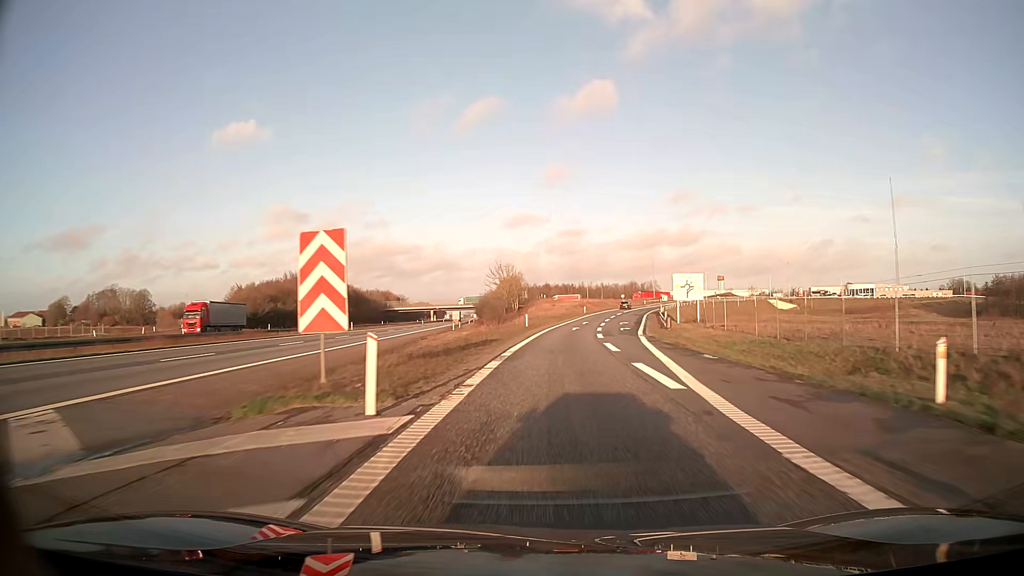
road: motorway_link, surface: asphalt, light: Day
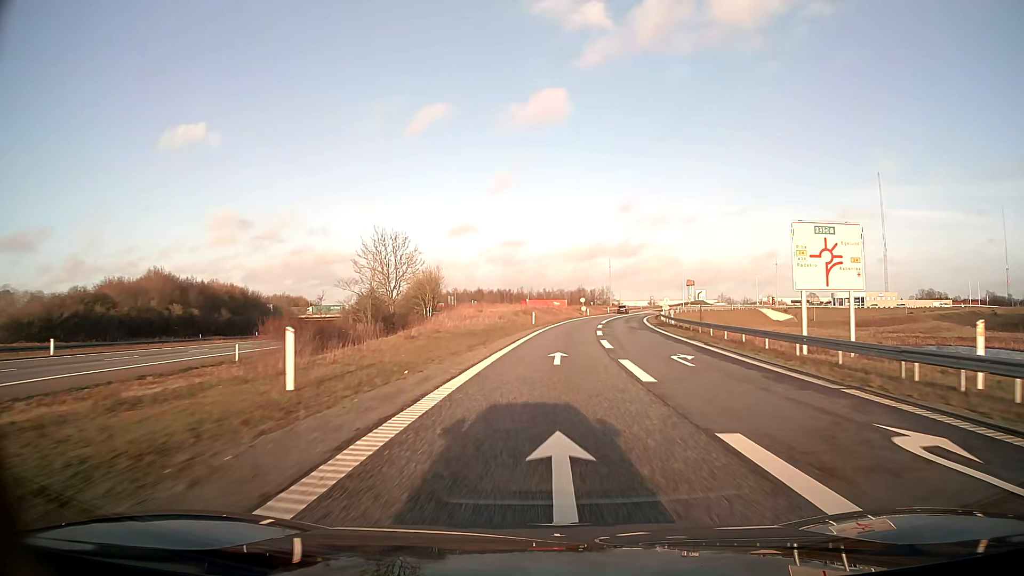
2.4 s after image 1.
(+2.2, +48.0) m; +6°
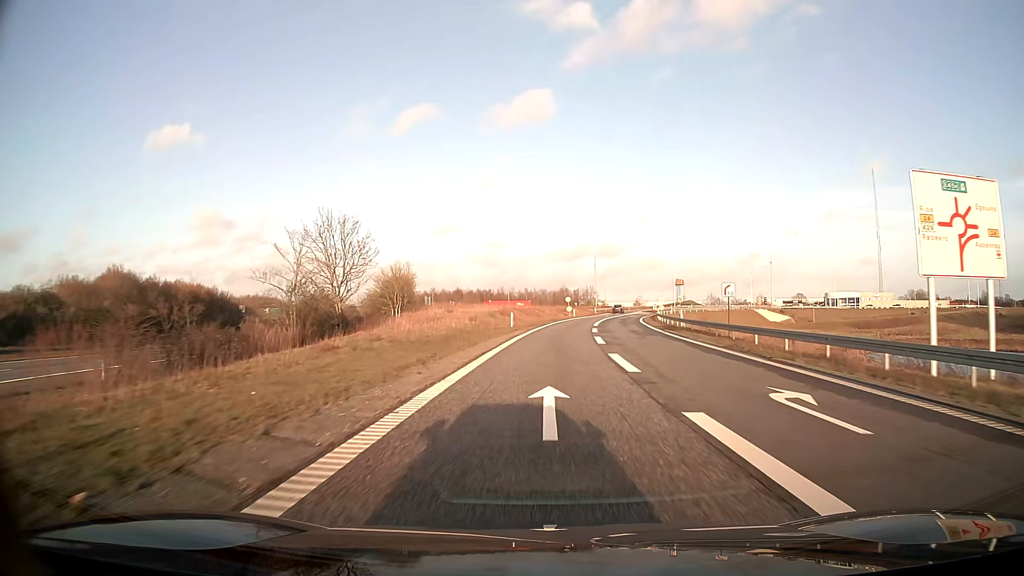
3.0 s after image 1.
(+0.1, +10.9) m; +1°
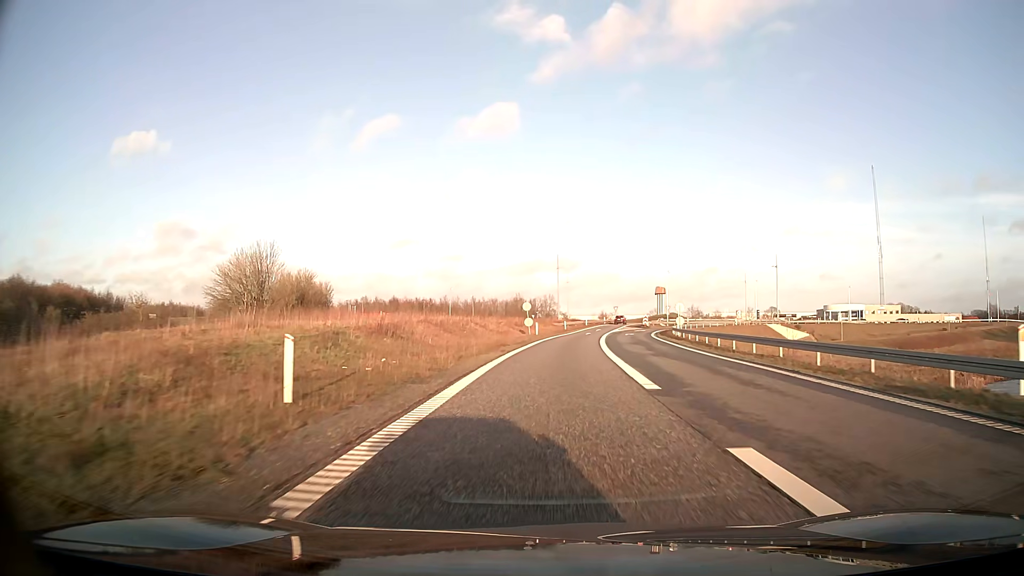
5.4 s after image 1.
(+1.2, +39.1) m; +4°
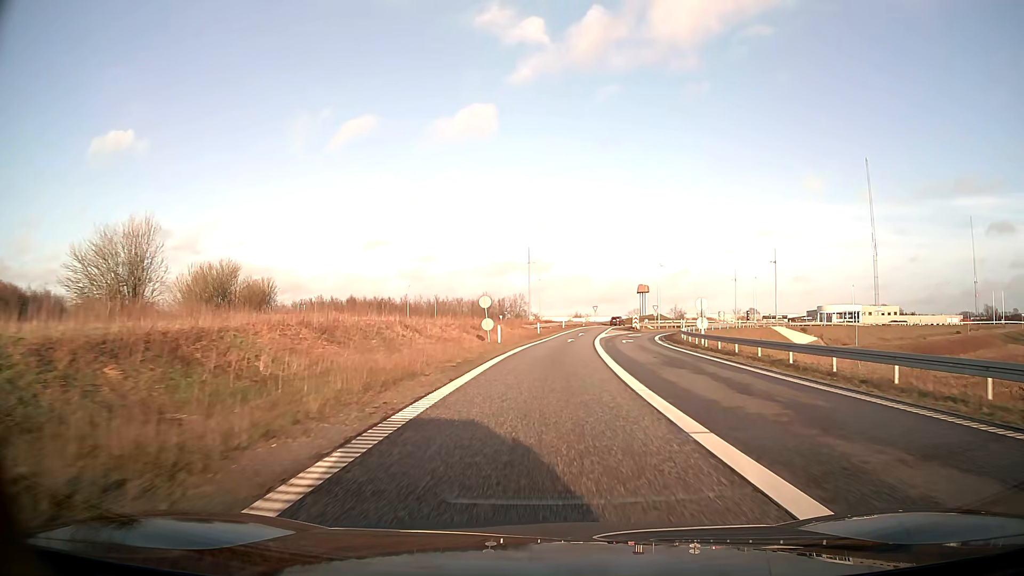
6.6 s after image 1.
(+0.4, +18.1) m; +3°
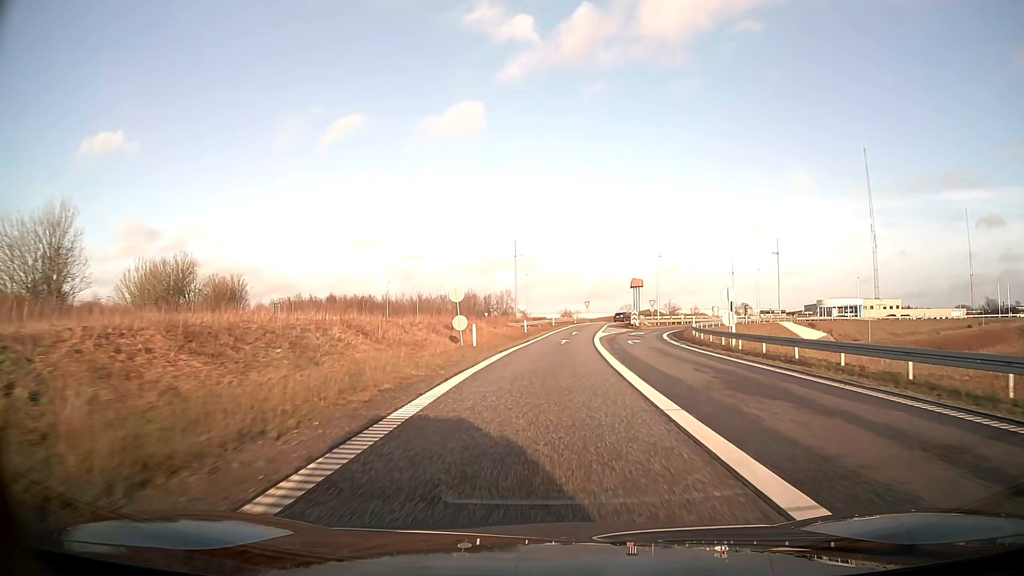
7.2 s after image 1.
(+0.1, +8.9) m; +1°
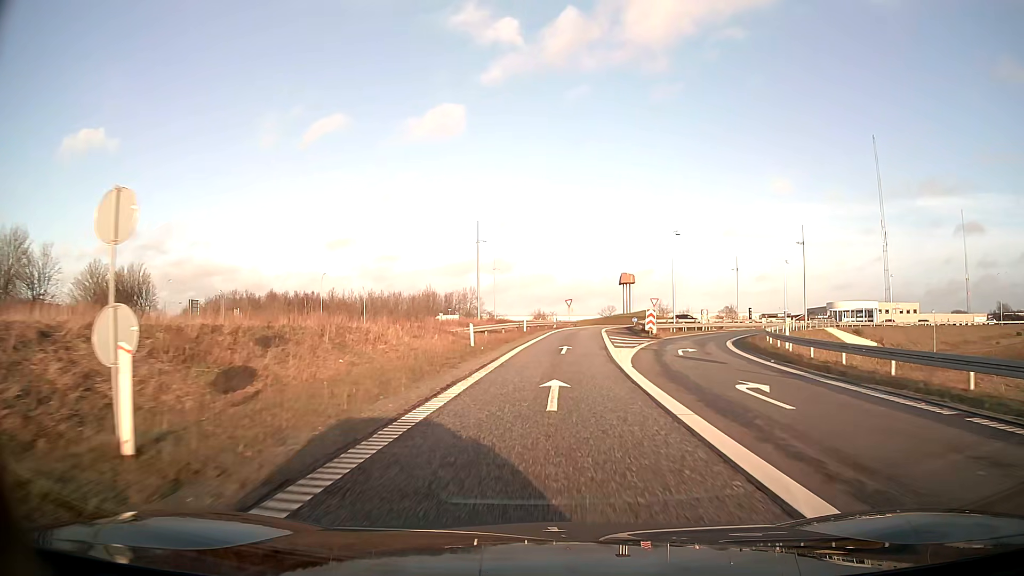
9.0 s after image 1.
(+0.5, +26.7) m; +2°
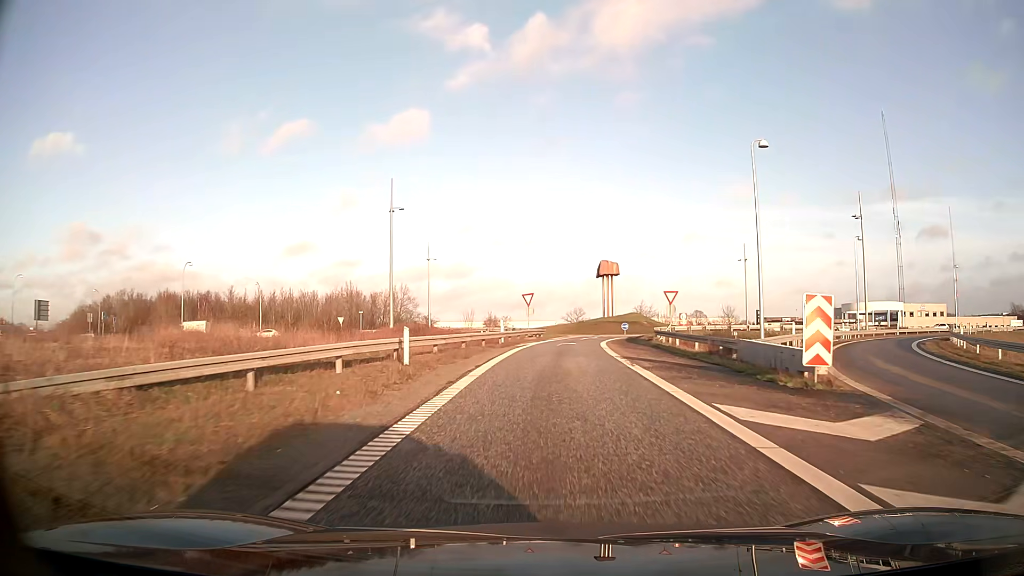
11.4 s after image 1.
(+1.1, +34.4) m; +4°
(0, +10) (0, +20) (0, +30) (+1, +40) (+3, +50) (+9, +58) (+18, +63) (+27, +67) (+33, +75) (+36, +84) m
